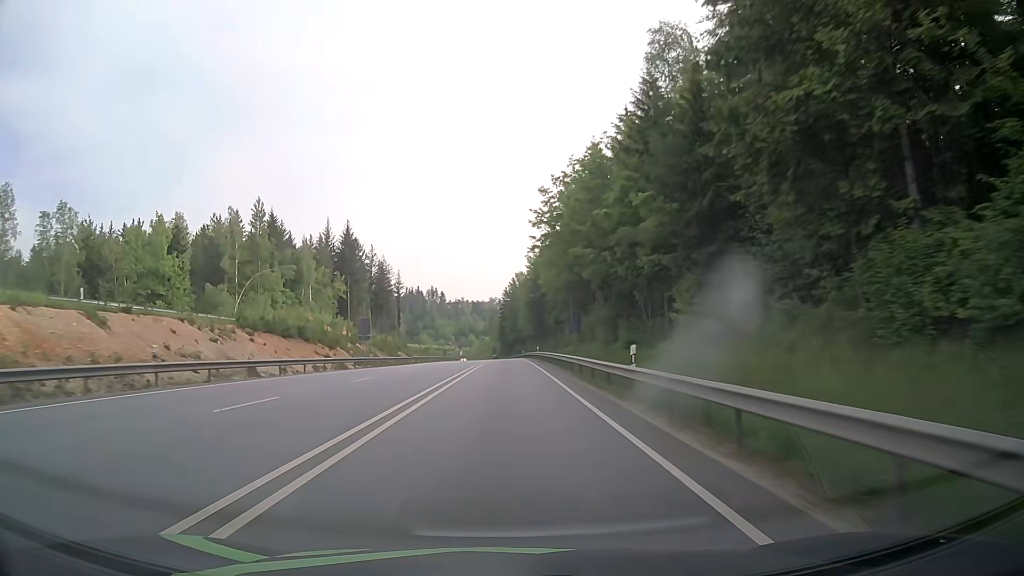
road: primary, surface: asphalt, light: Day
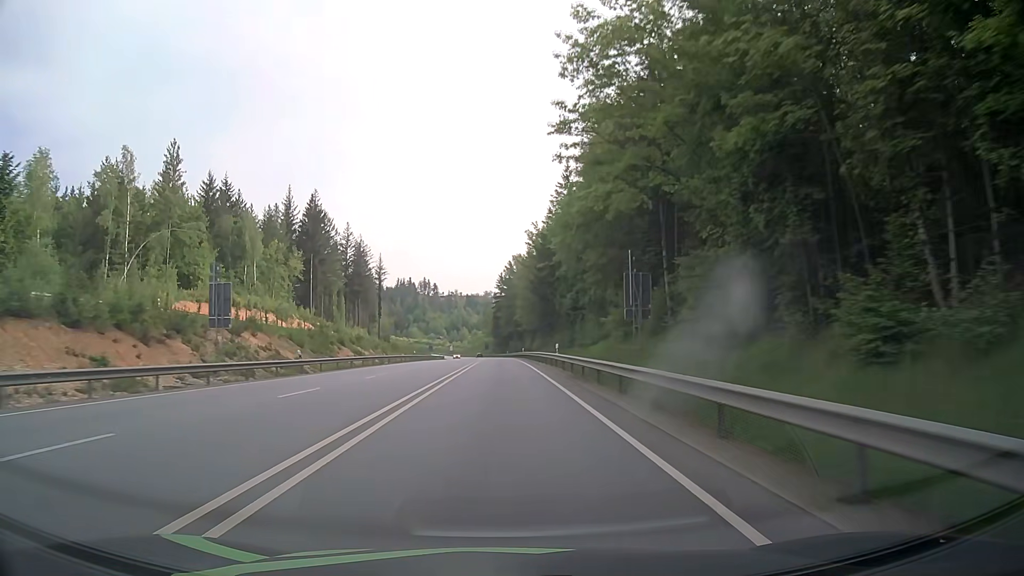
(+0.1, +31.5) m; 0°
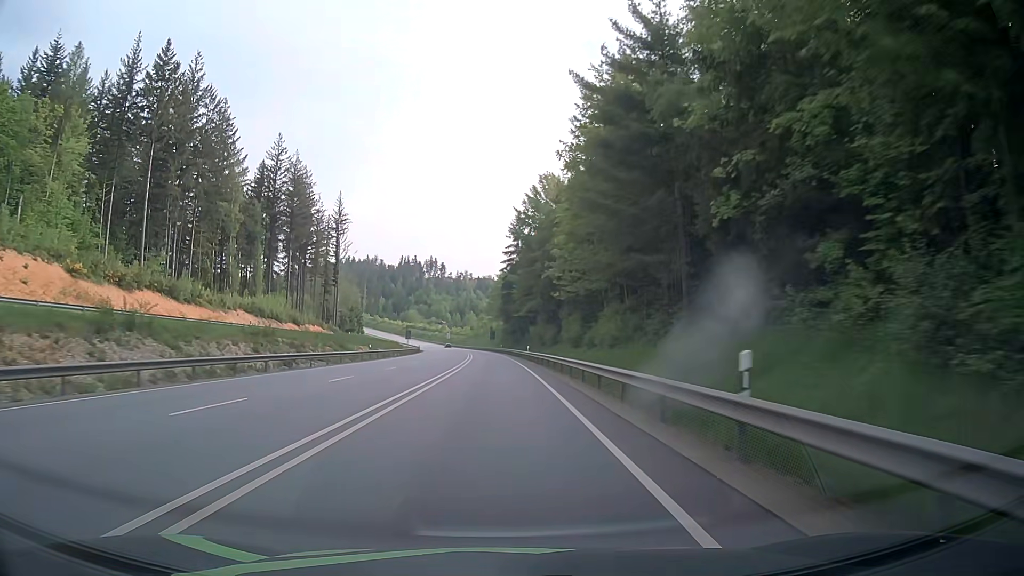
(-0.3, +77.8) m; -1°
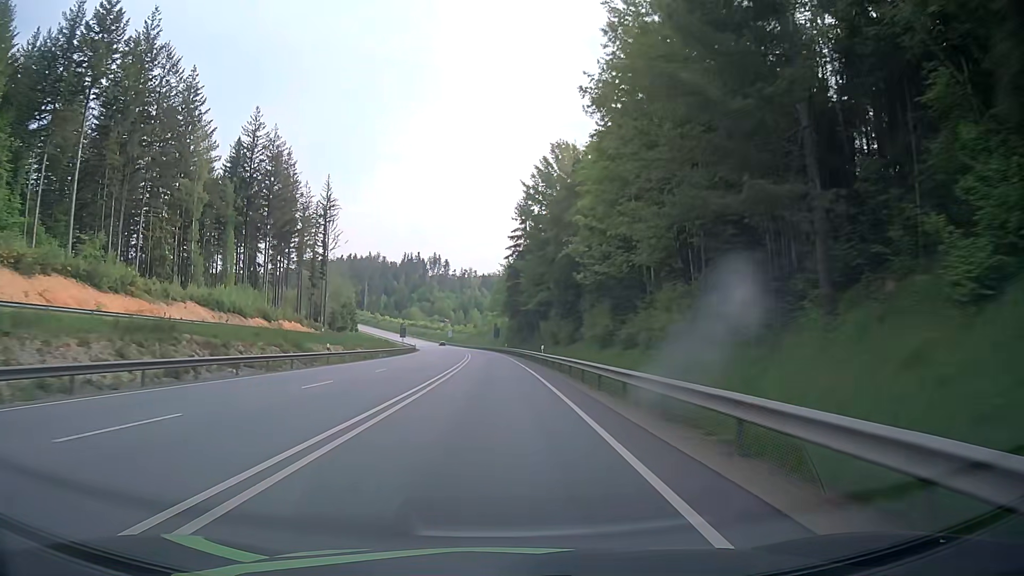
(-0.1, +15.7) m; -1°
